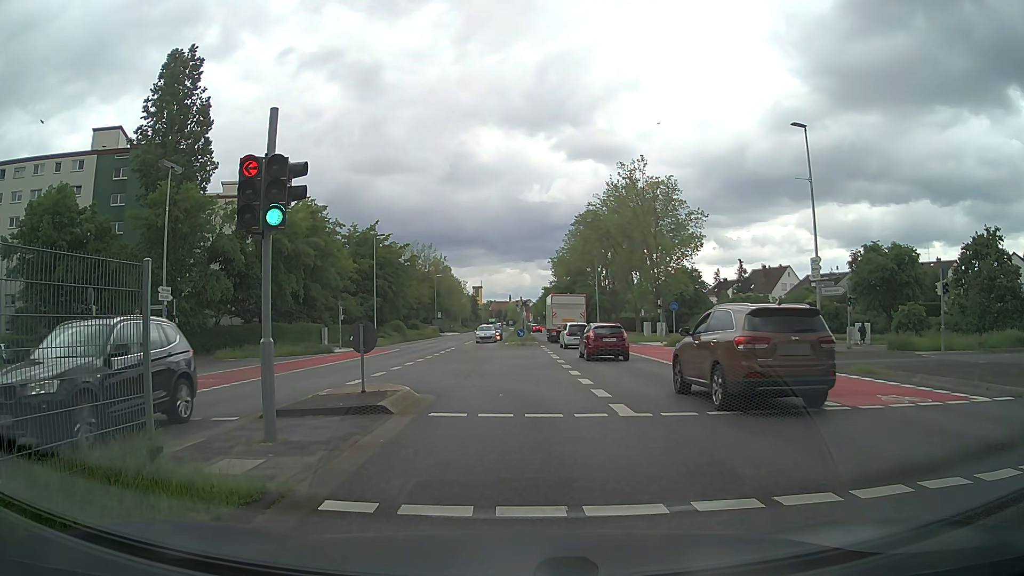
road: secondary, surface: asphalt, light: Day
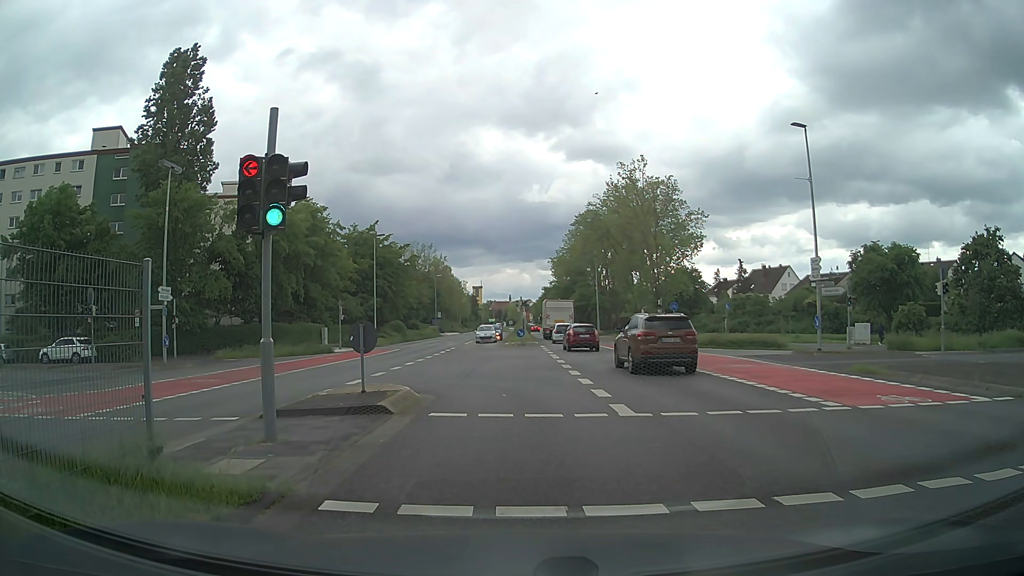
(0.0, 0.0) m; 0°
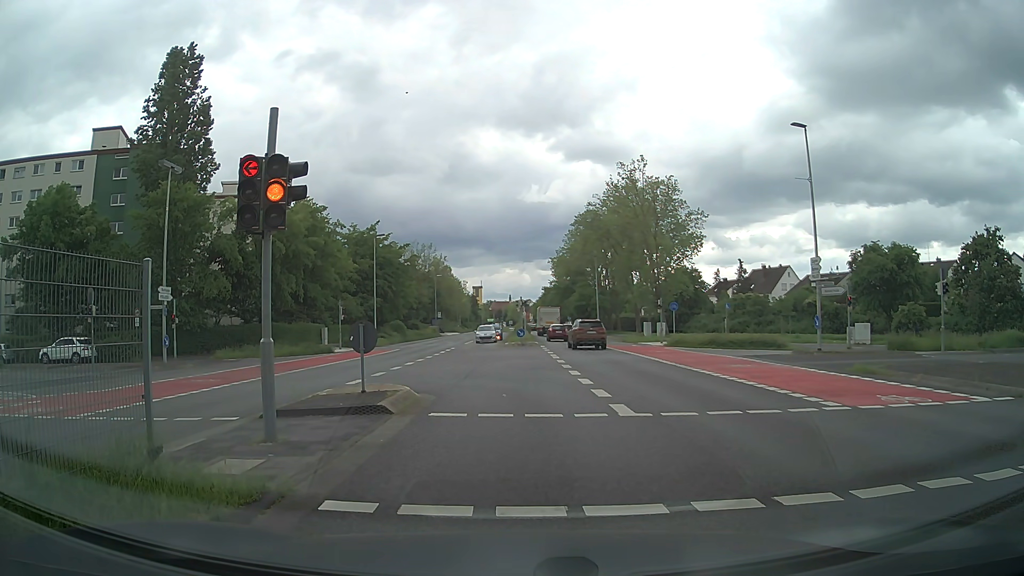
(0.0, 0.0) m; 0°
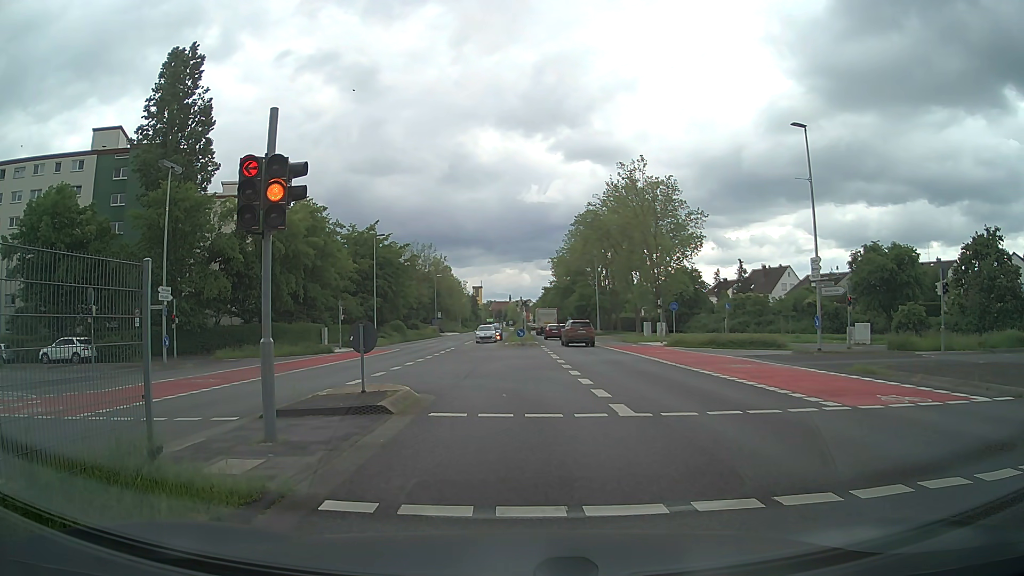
(0.0, 0.0) m; 0°
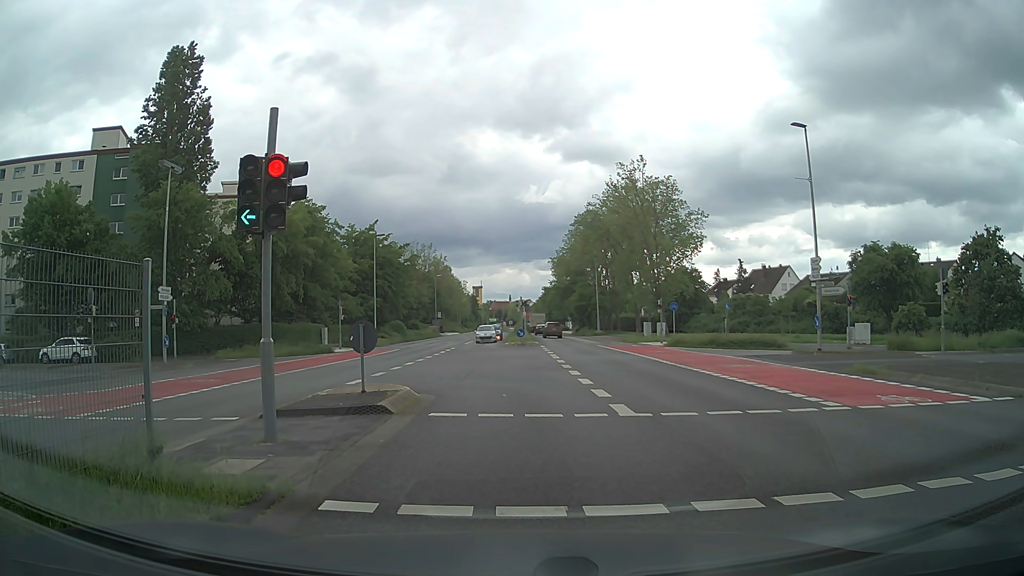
(0.0, 0.0) m; 0°
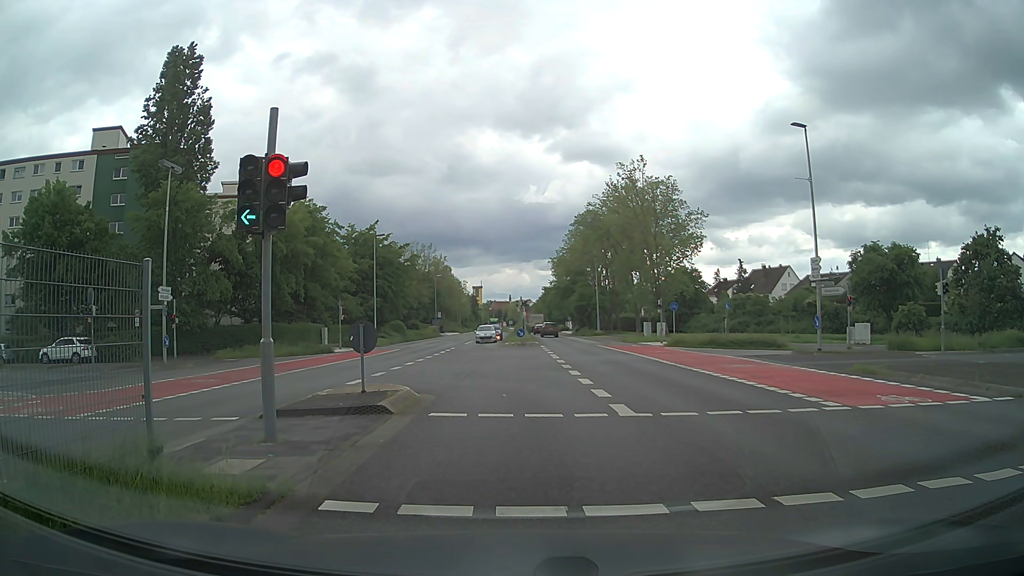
(0.0, 0.0) m; 0°
